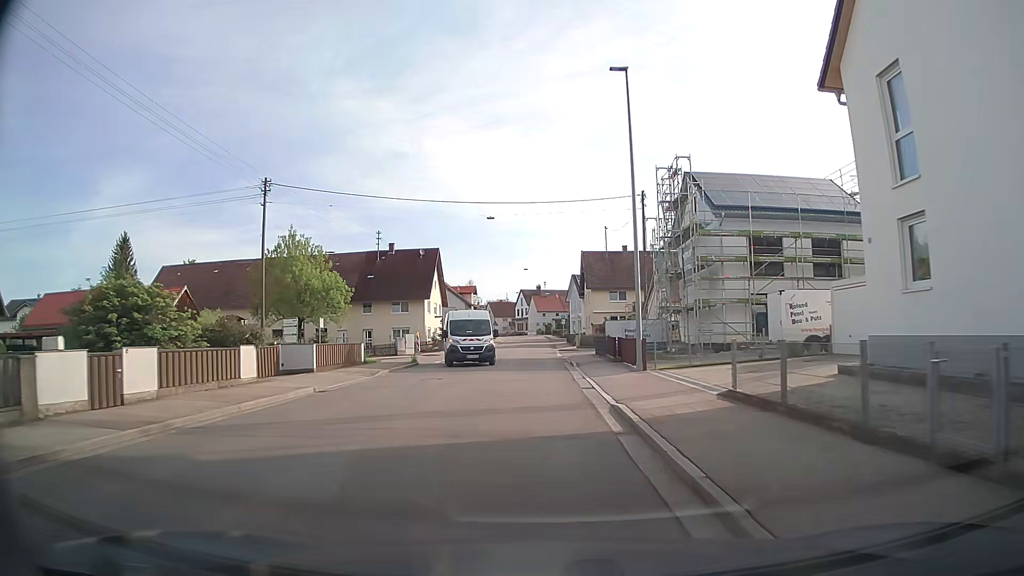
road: secondary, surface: asphalt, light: Day
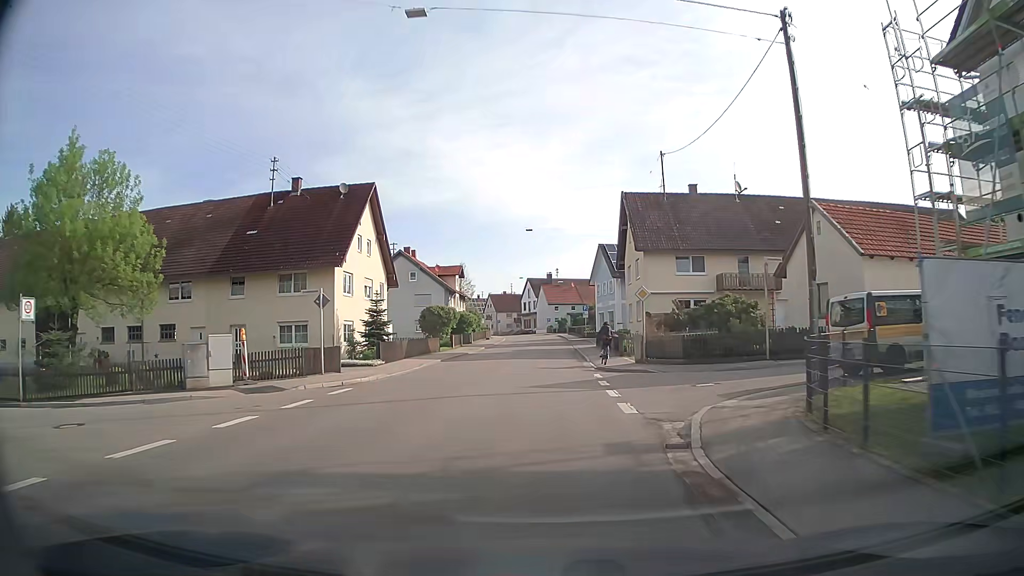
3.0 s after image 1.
(-0.1, +31.9) m; 0°
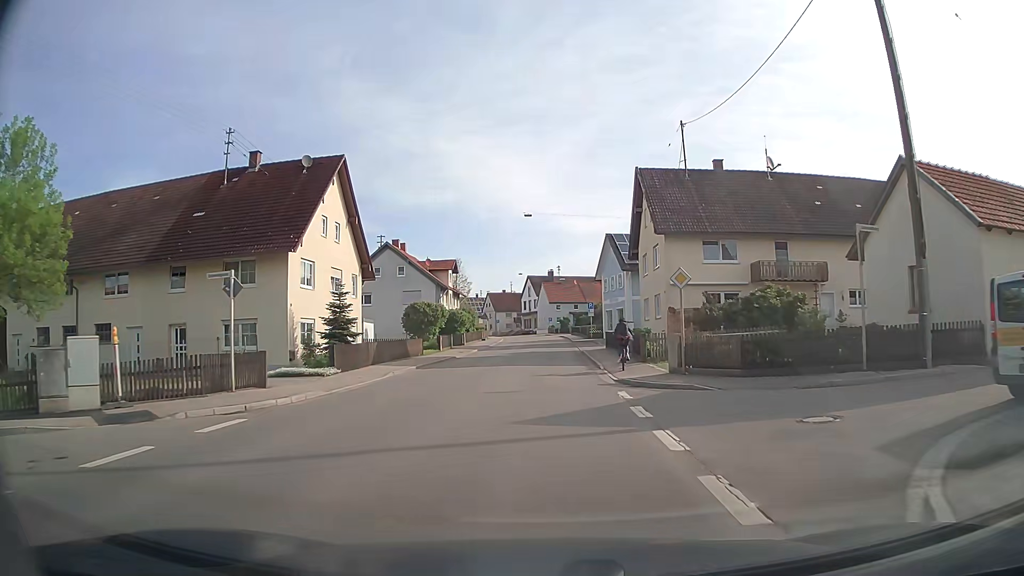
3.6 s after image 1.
(0.0, +6.9) m; -1°
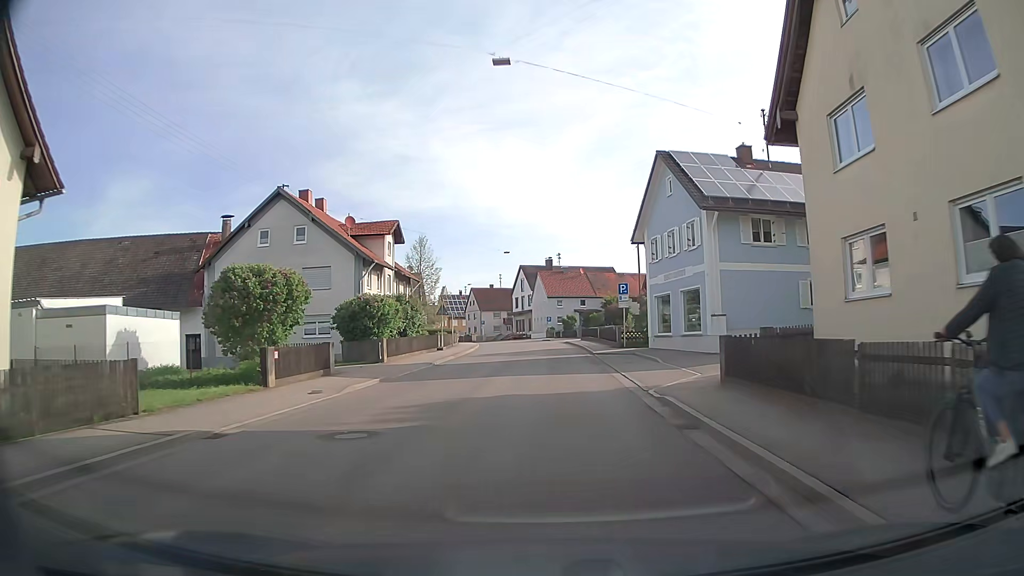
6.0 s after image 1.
(+0.3, +28.4) m; +1°
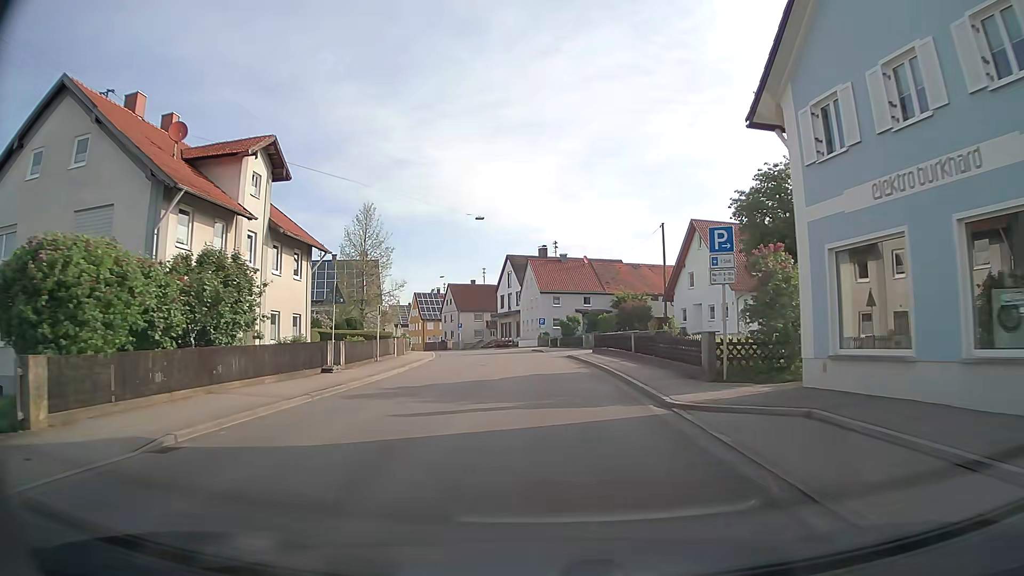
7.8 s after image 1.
(+0.1, +21.5) m; +1°
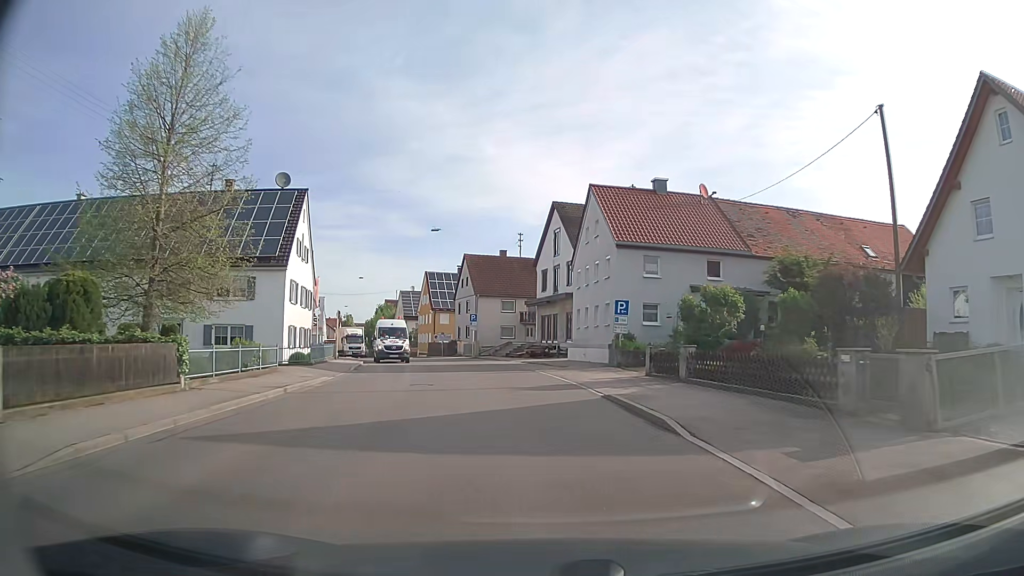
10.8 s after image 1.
(-0.9, +35.5) m; -5°
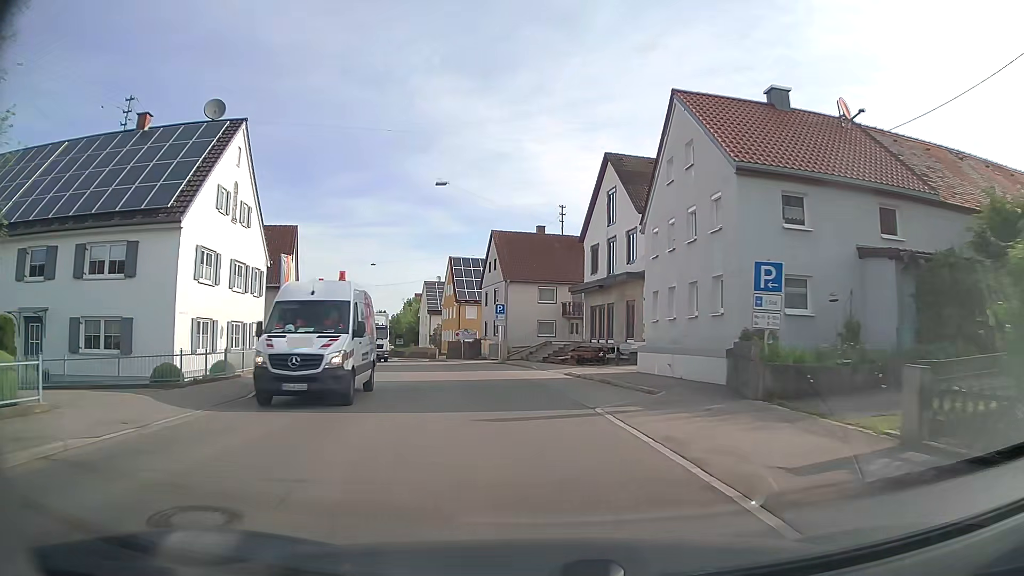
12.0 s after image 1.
(-0.3, +13.7) m; -3°
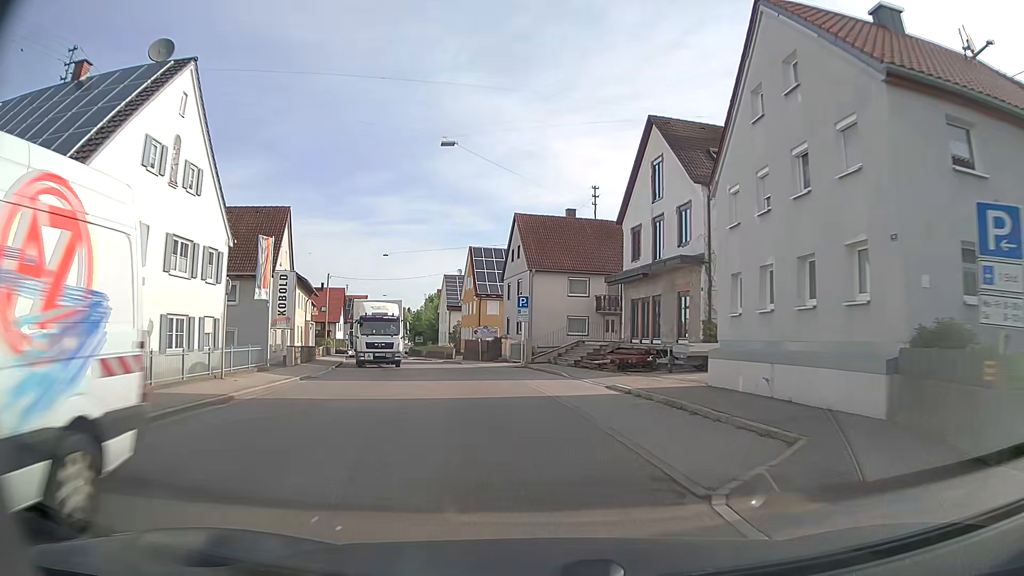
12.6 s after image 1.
(-0.1, +6.7) m; -3°
